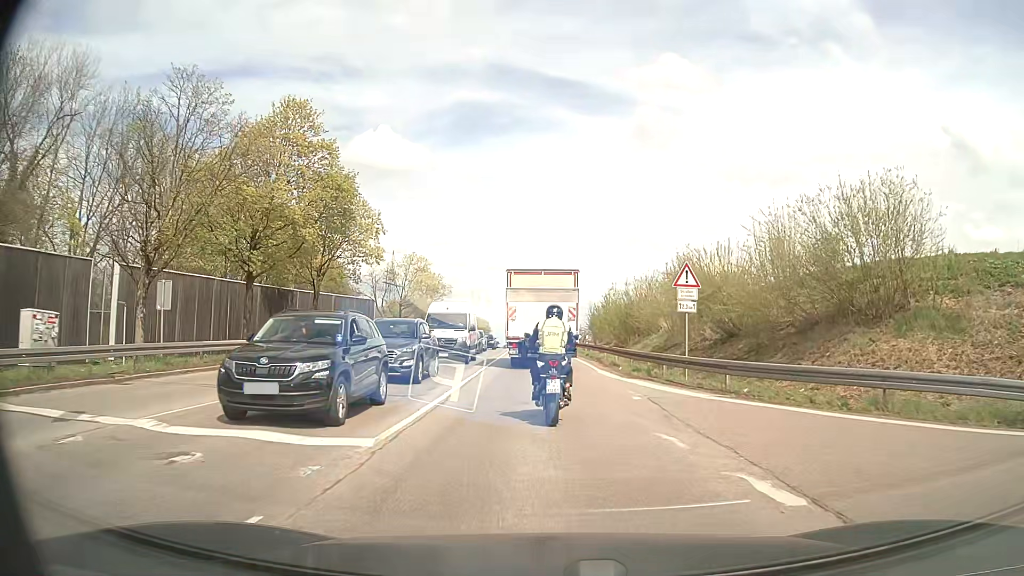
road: secondary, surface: asphalt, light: Day
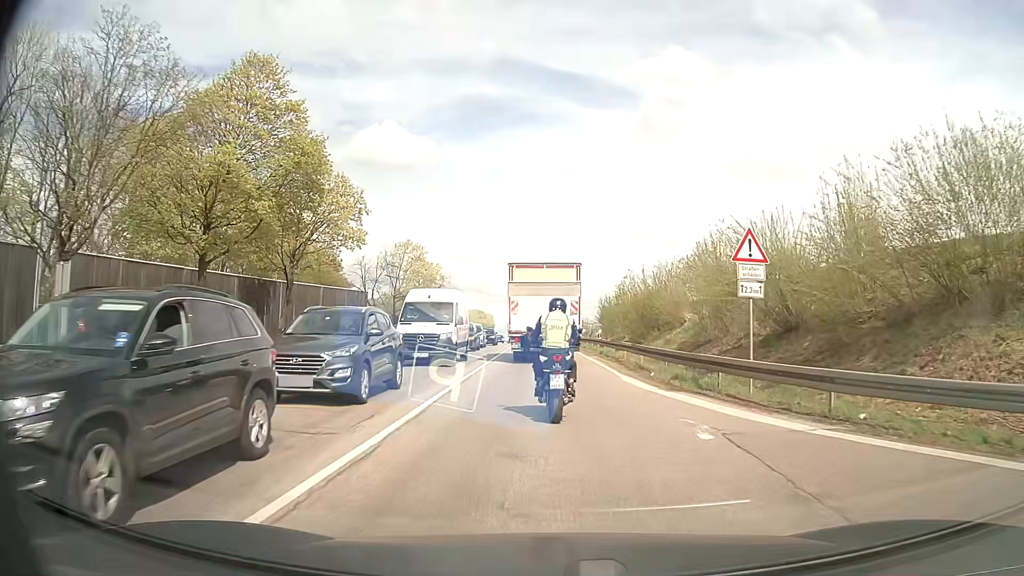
(0.0, +5.7) m; 0°
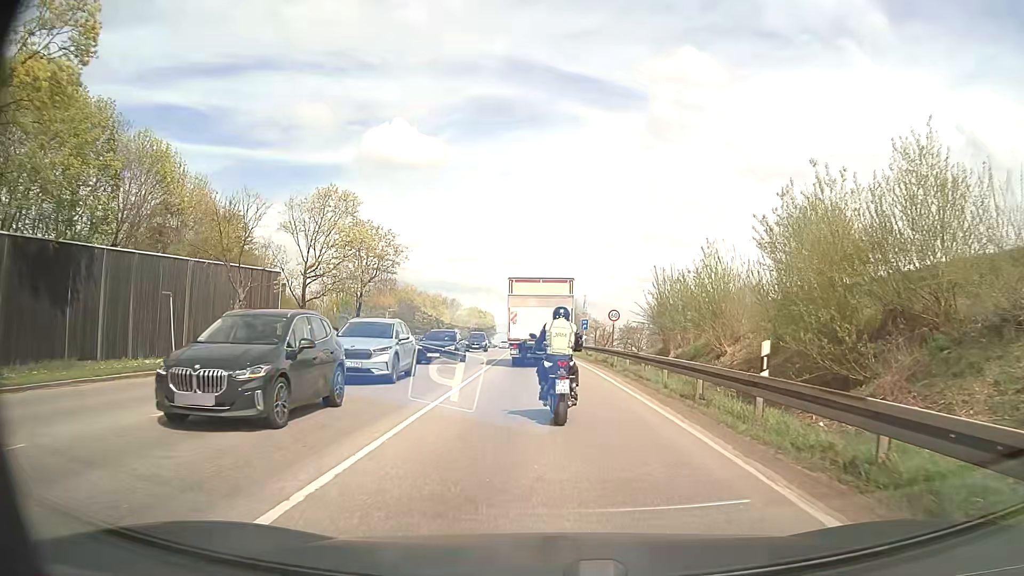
(-0.4, +27.6) m; -1°
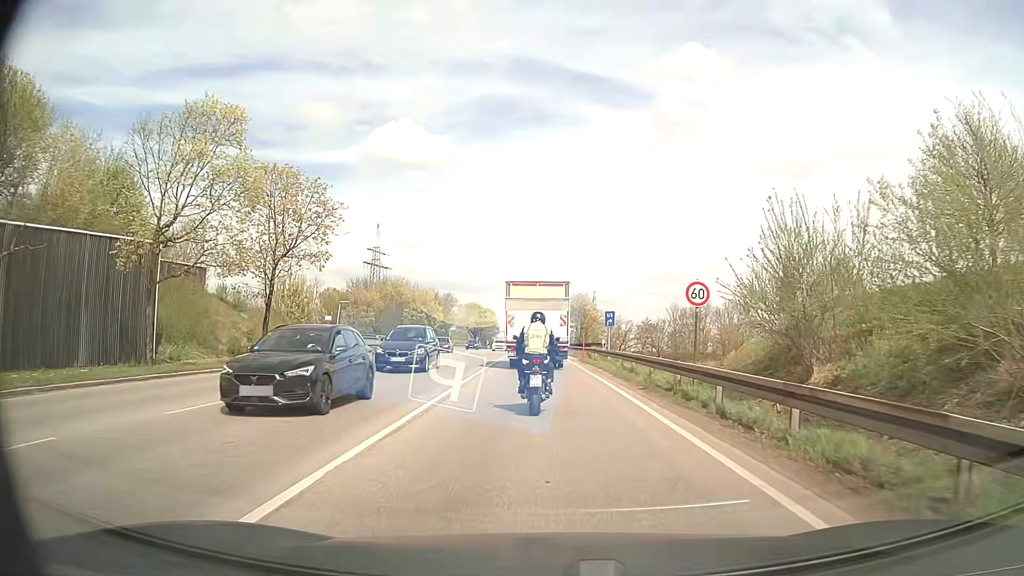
(-0.2, +17.6) m; -1°
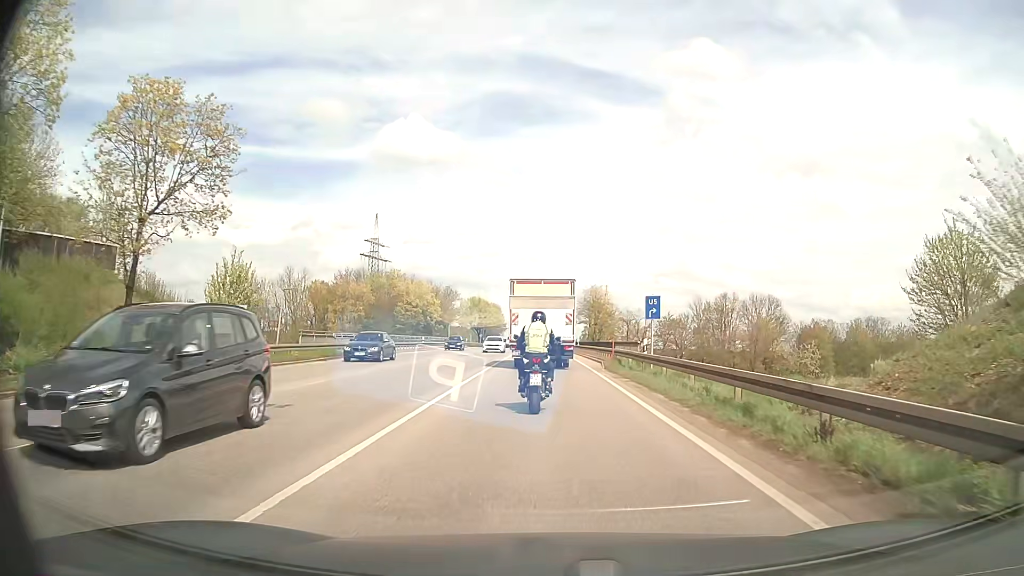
(-0.1, +12.8) m; -1°
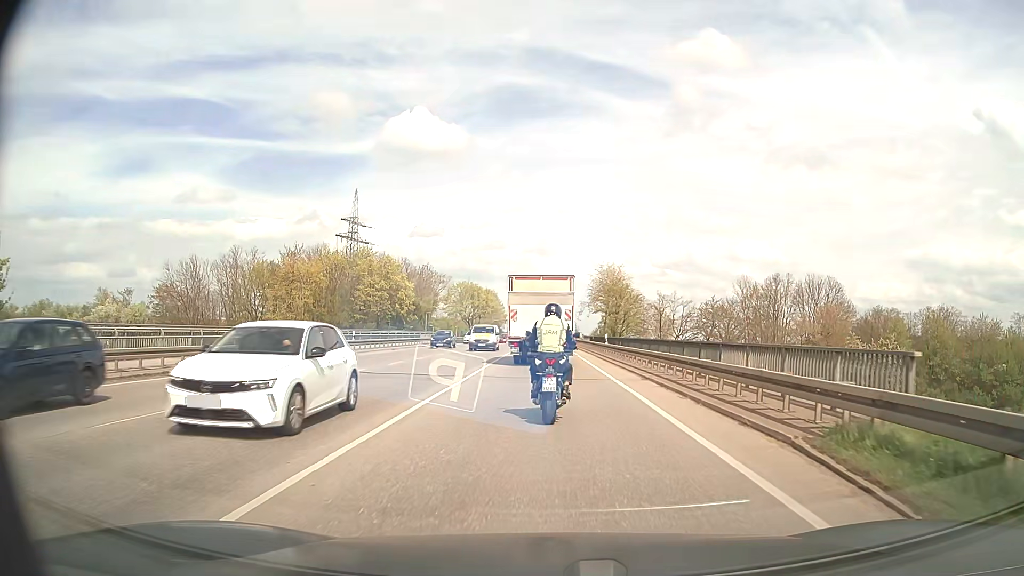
(-0.1, +25.6) m; -1°
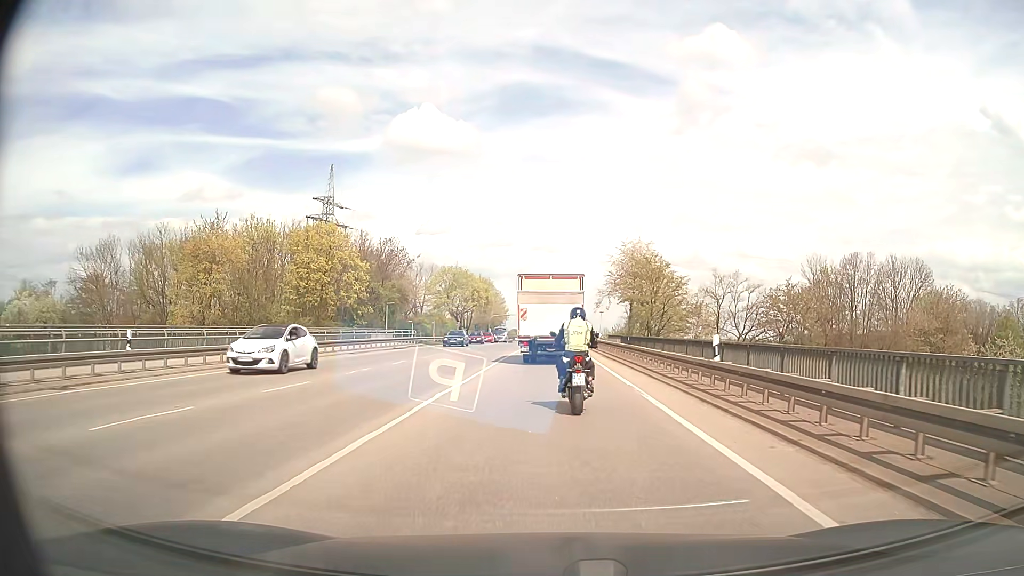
(-0.1, +24.3) m; 0°
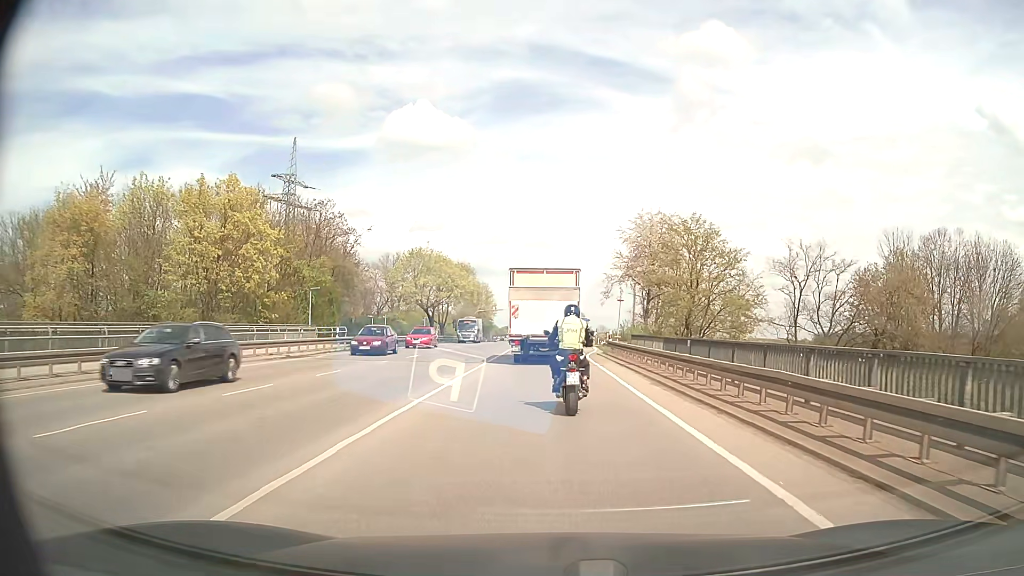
(0.0, +19.1) m; 0°
(0, +10) (0, +20) (0, +30) (0, +40) (0, +50) (0, +60) (0, +70) (-1, +80) (-1, +90) (-1, +100) m
